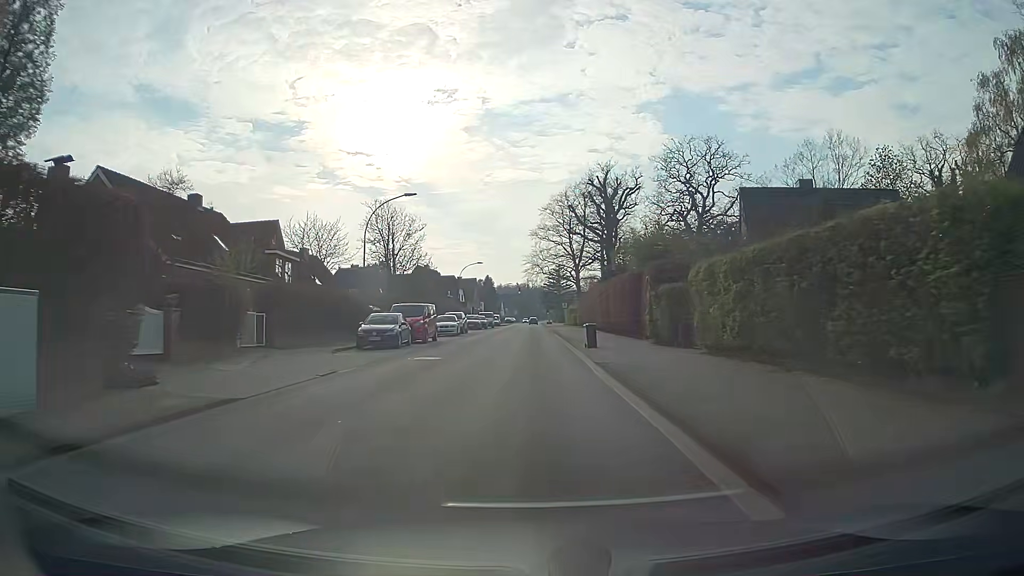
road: secondary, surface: asphalt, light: Day
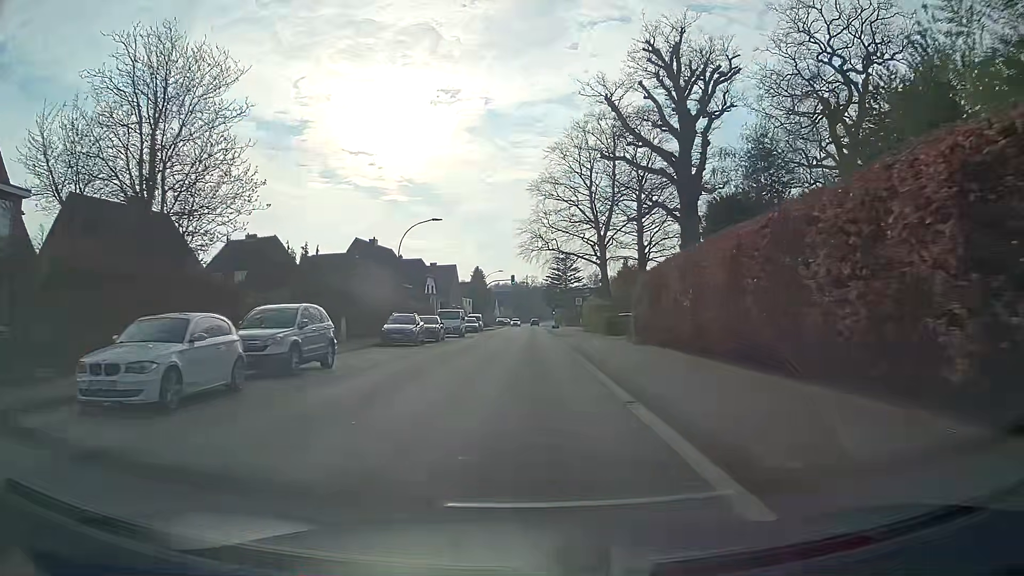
(+0.4, +37.0) m; +1°
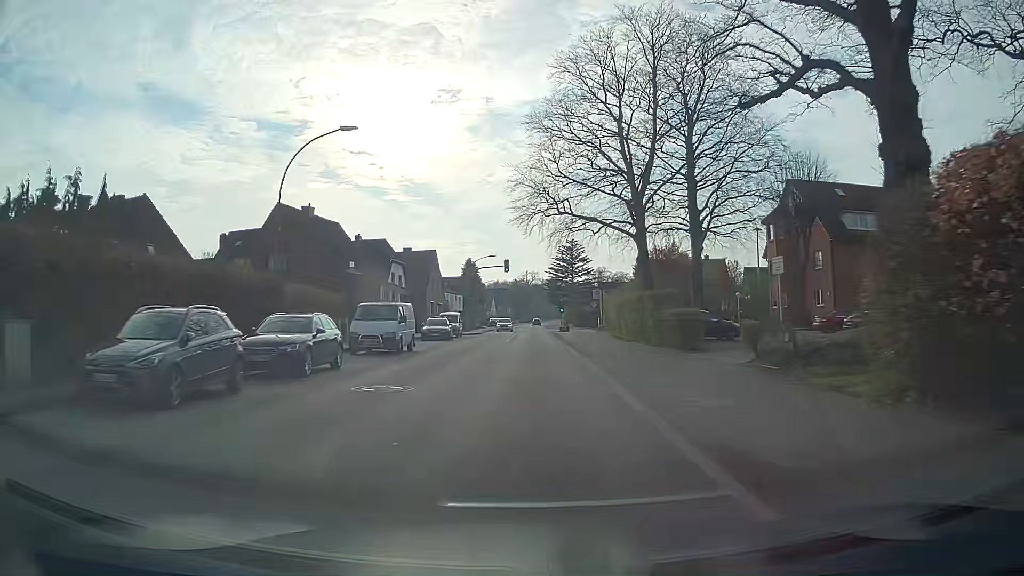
(-0.1, +22.2) m; 0°
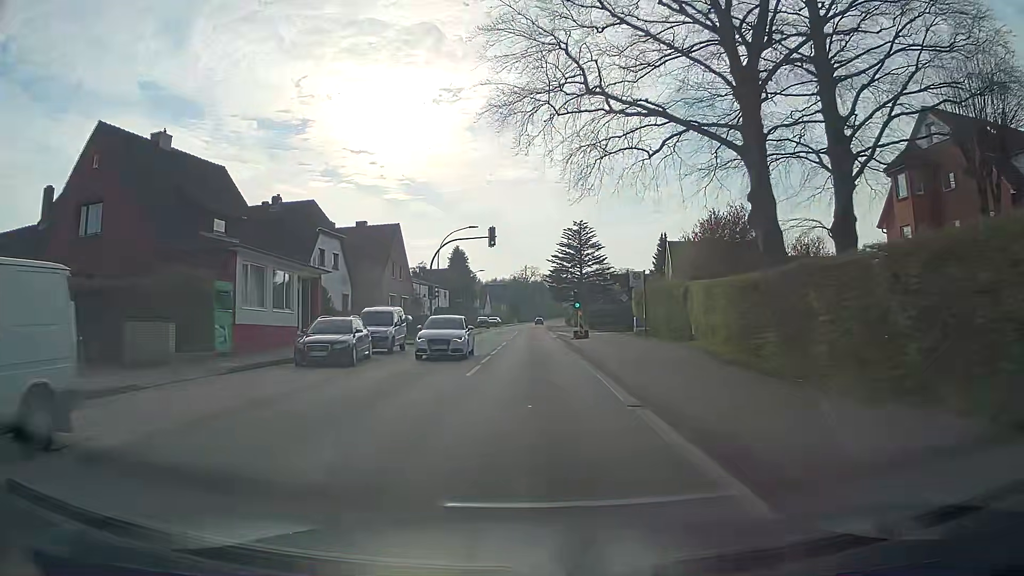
(0.0, +22.4) m; 0°
(0, +10) (0, +20) (0, +30) (0, +40) (0, +50) (0, +60) (0, +70) (0, +80) (0, +90) (0, +100) m
